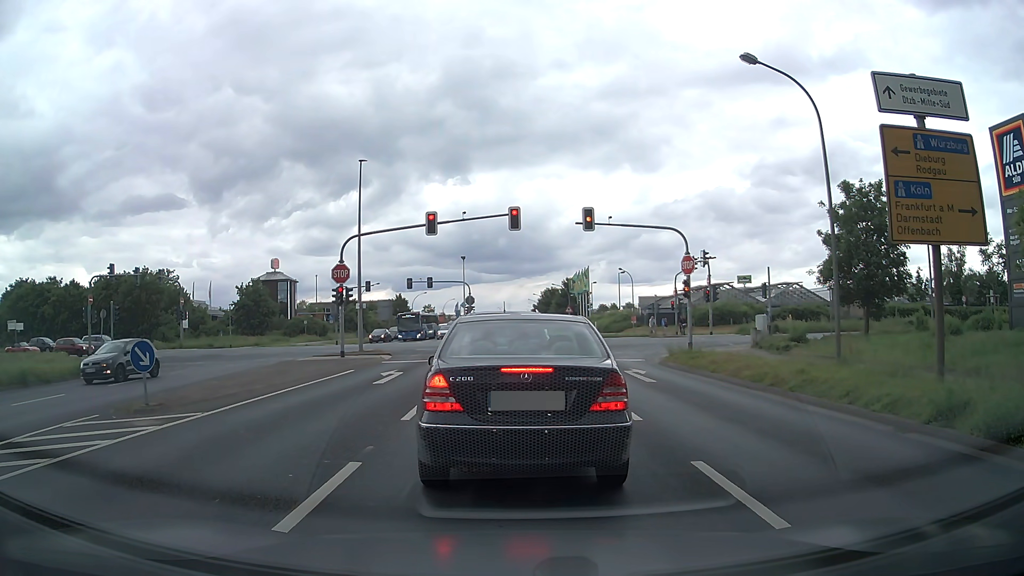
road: tertiary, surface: asphalt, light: Day
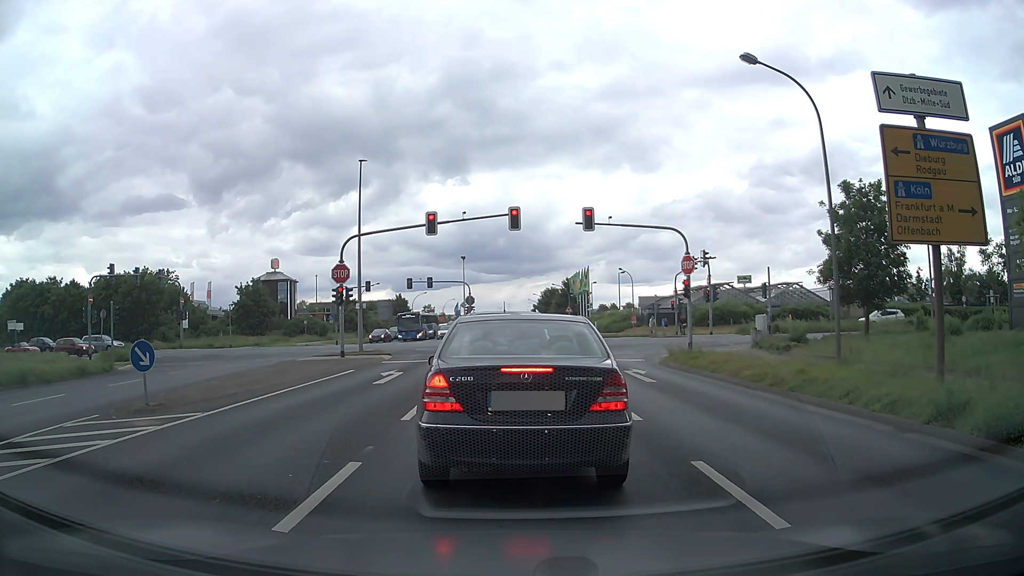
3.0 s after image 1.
(0.0, 0.0) m; 0°
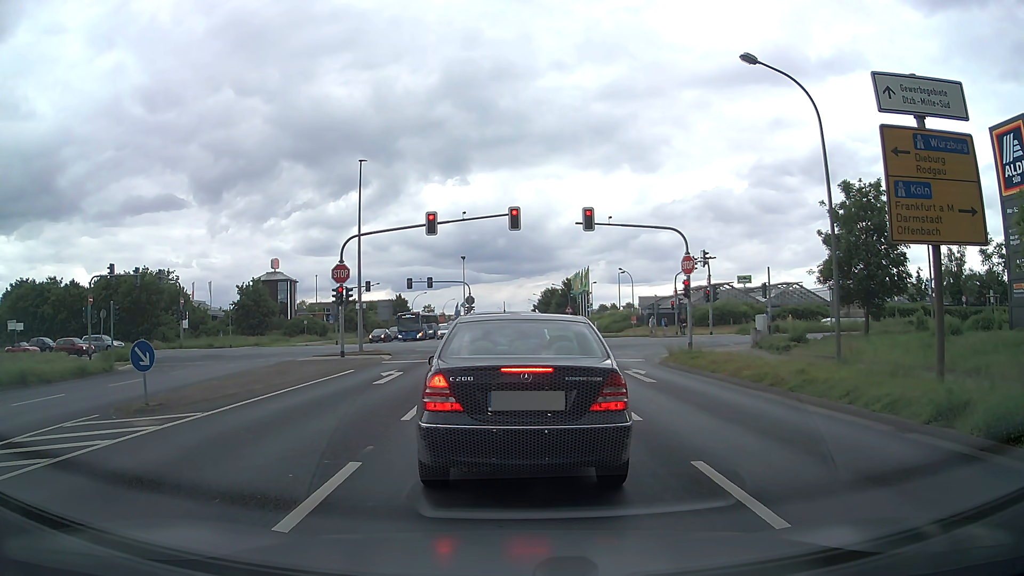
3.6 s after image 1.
(0.0, 0.0) m; 0°
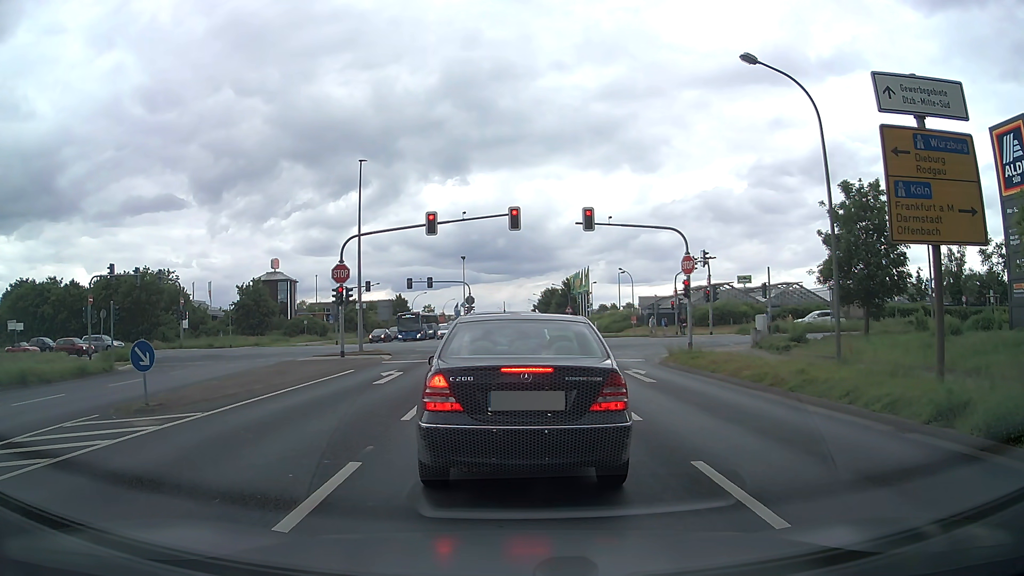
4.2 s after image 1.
(0.0, 0.0) m; 0°
